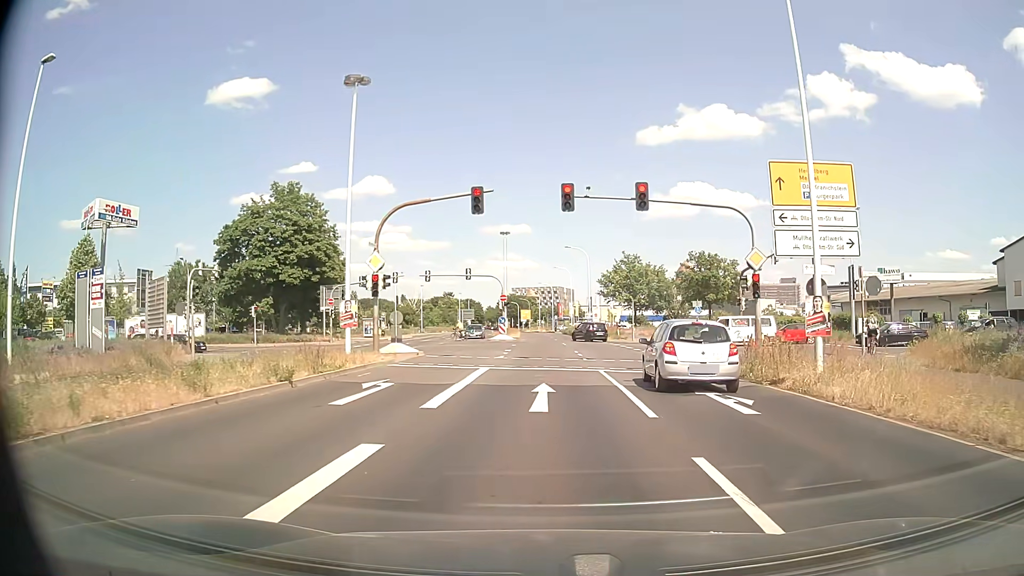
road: secondary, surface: asphalt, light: Day
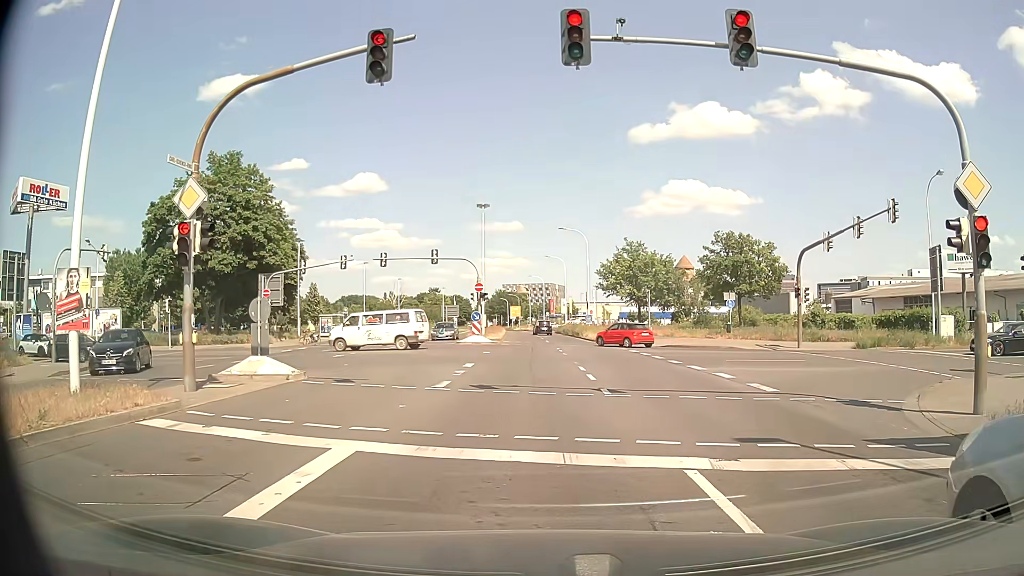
(+0.2, +12.8) m; +1°
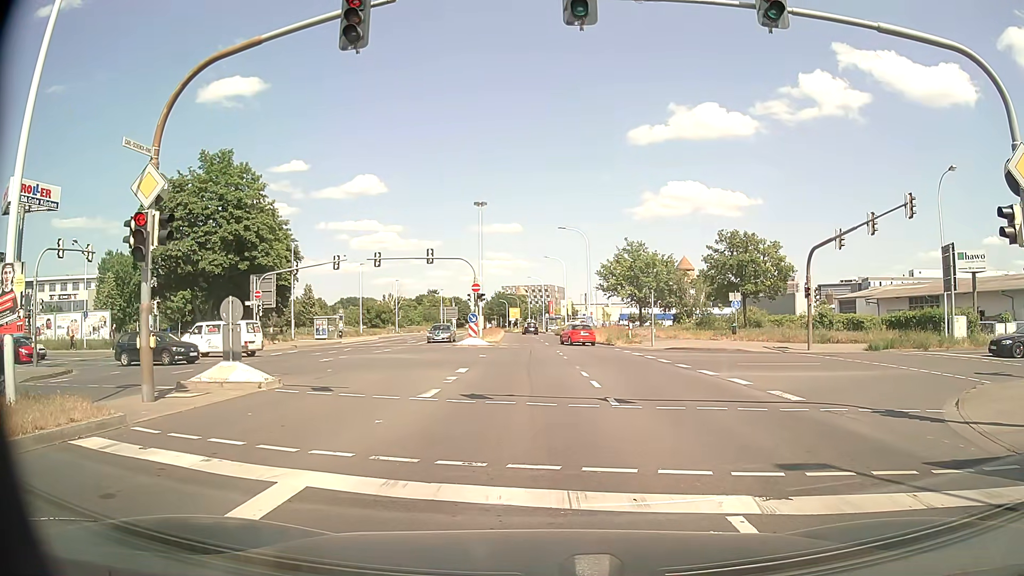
(0.0, +1.4) m; -2°
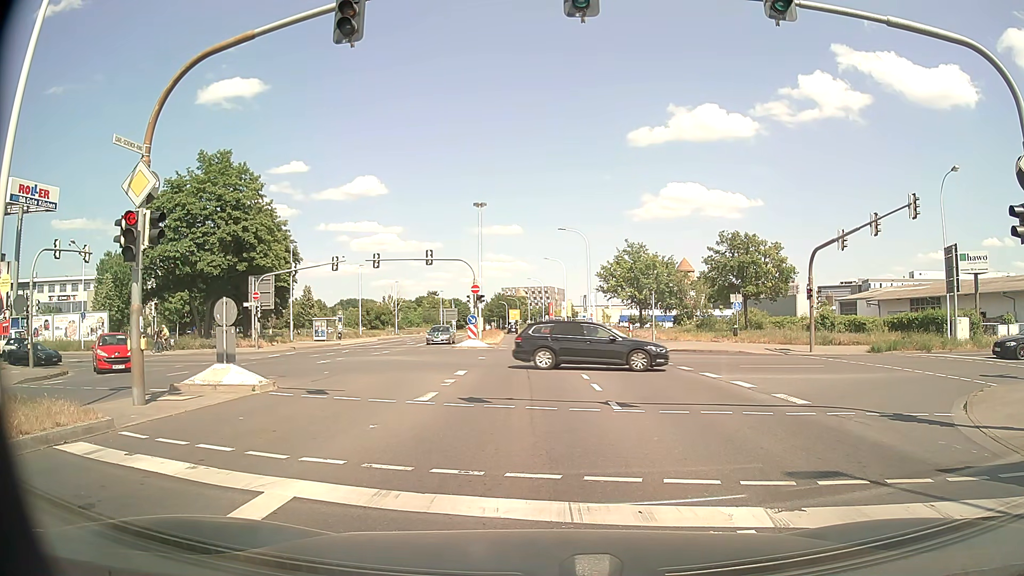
(0.0, +0.4) m; 0°
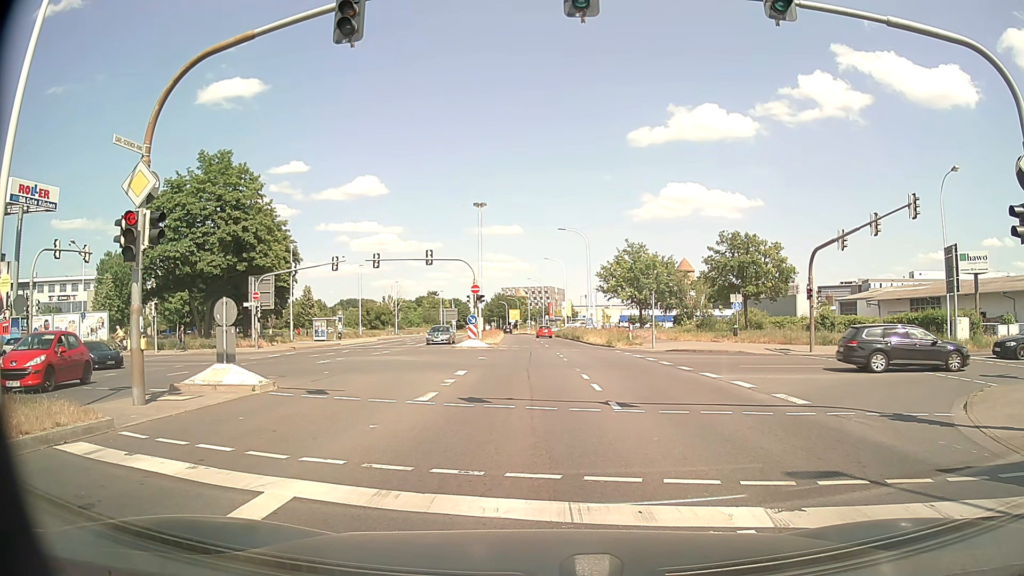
(0.0, 0.0) m; 0°
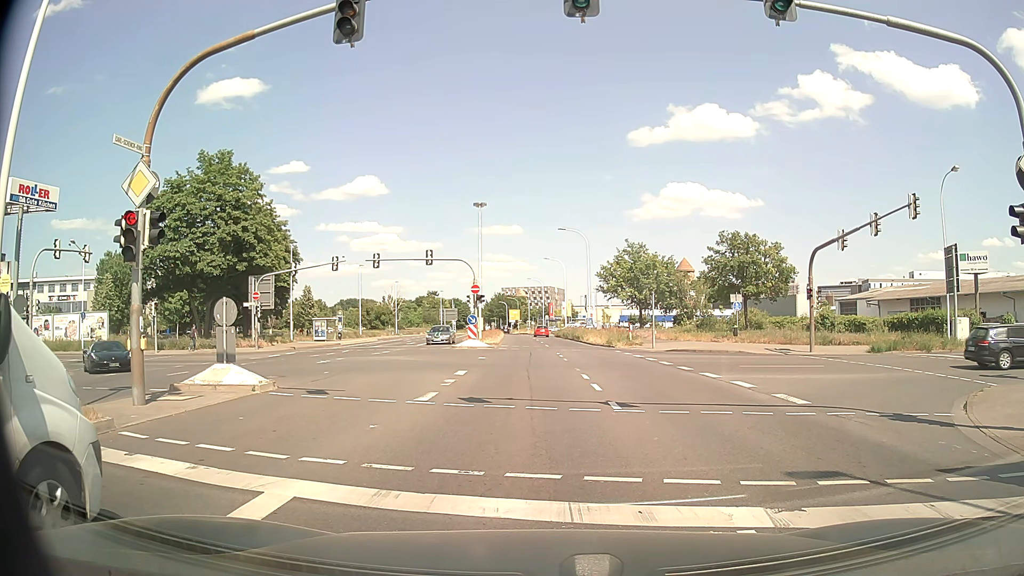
(0.0, 0.0) m; 0°
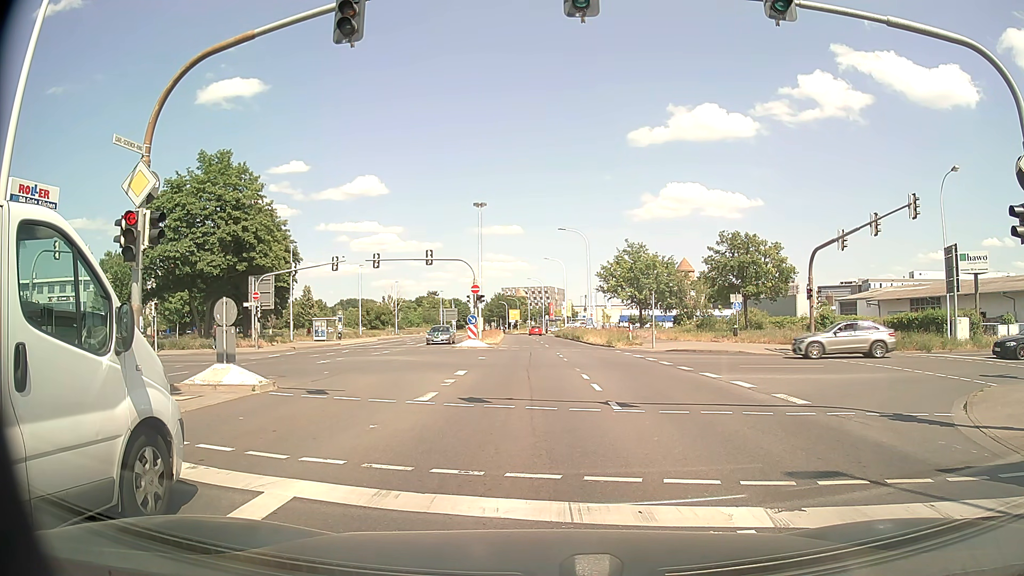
(0.0, 0.0) m; 0°
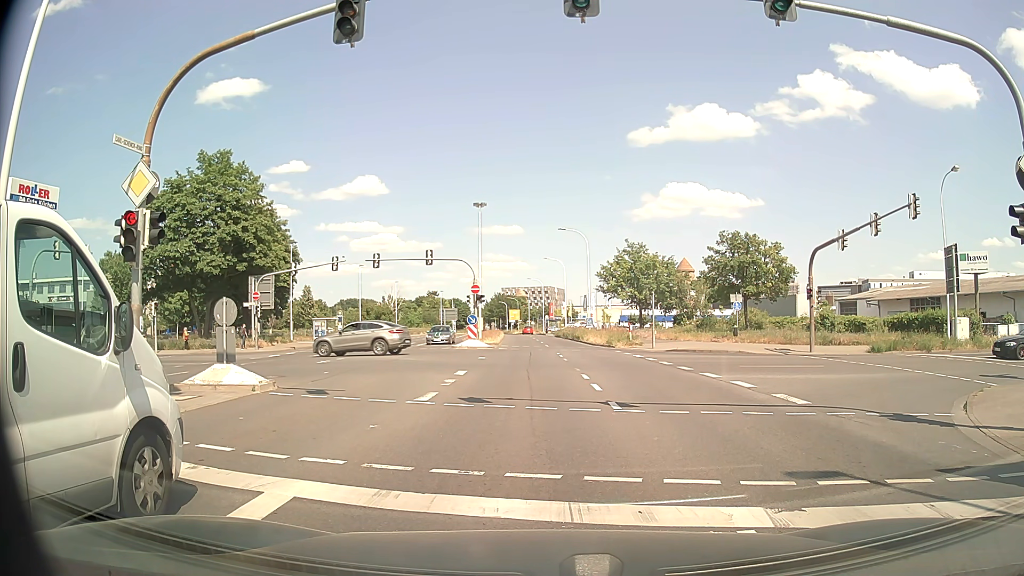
(0.0, 0.0) m; 0°
(0, +10) (0, +20) (0, +30) (0, +40) (0, +50) (0, +60) (0, +70) (0, +80) (-1, +90) (-1, +100) m
